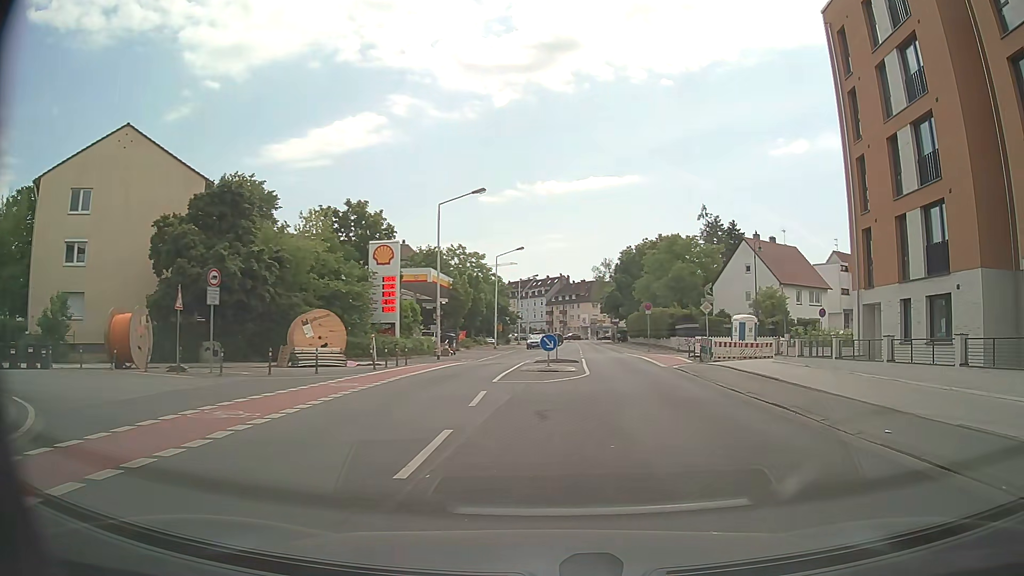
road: secondary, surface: asphalt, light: Day
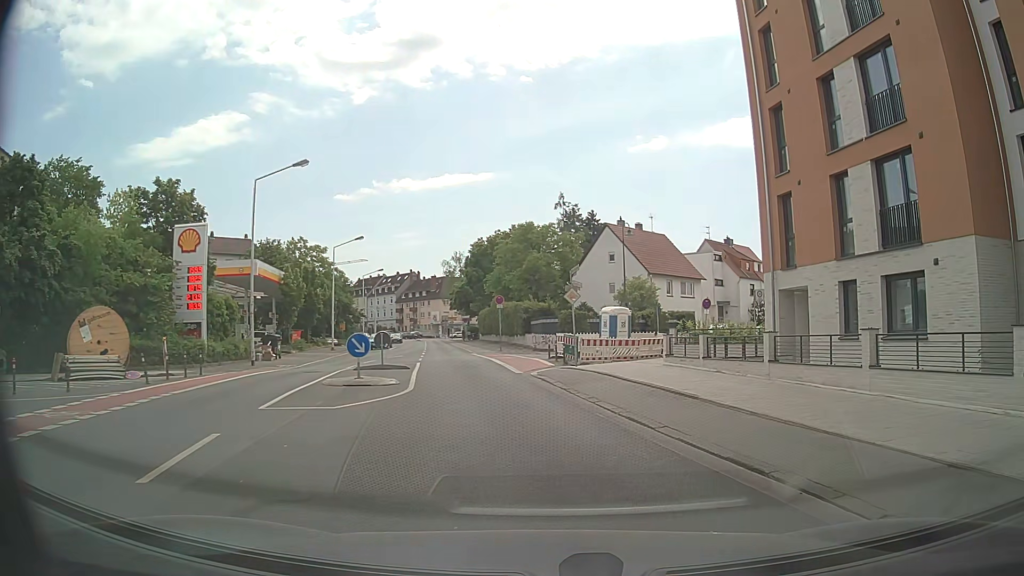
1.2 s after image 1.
(+0.6, +6.4) m; +12°
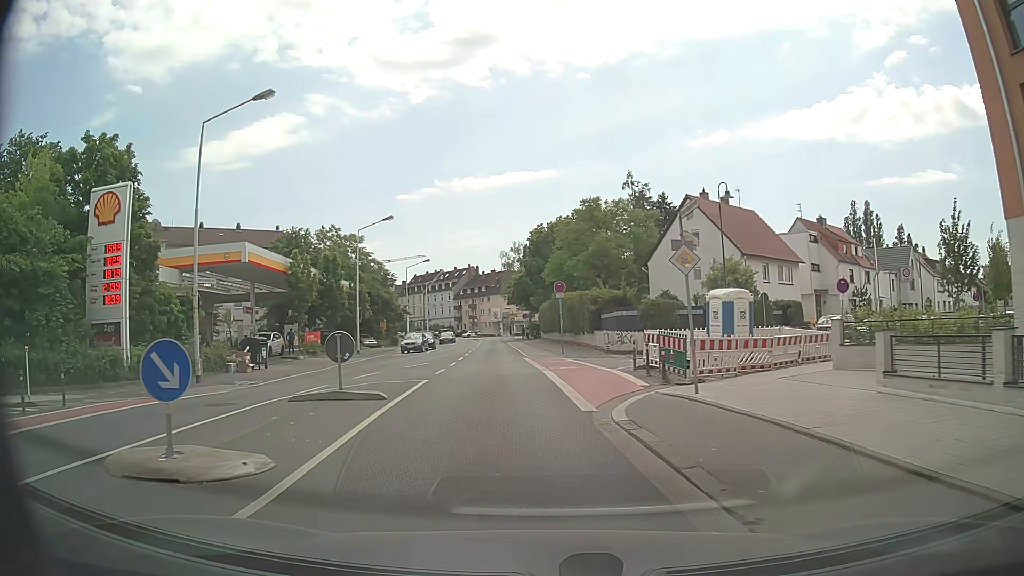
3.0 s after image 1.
(-0.4, +10.9) m; -6°
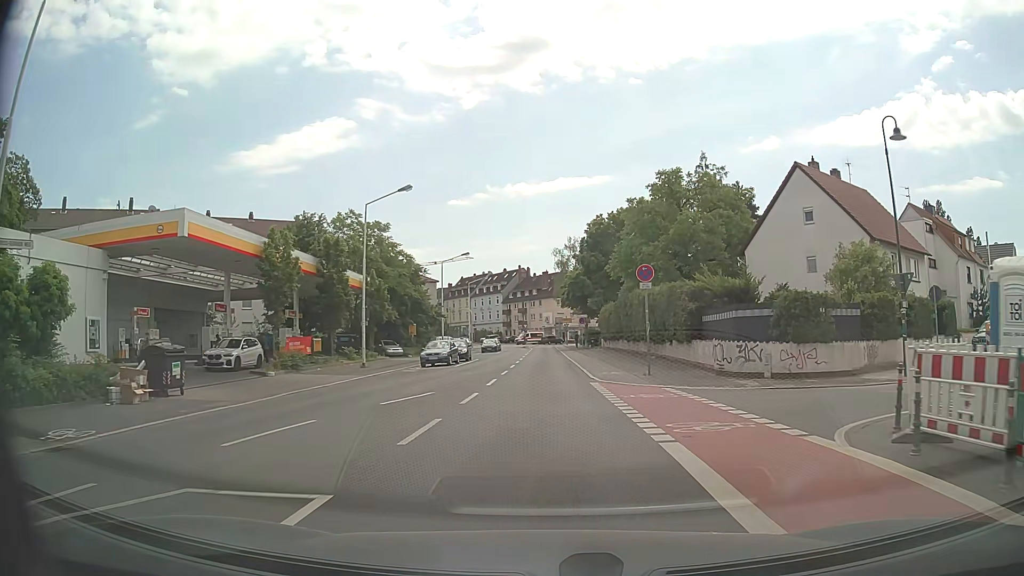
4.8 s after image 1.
(-0.7, +12.4) m; -5°
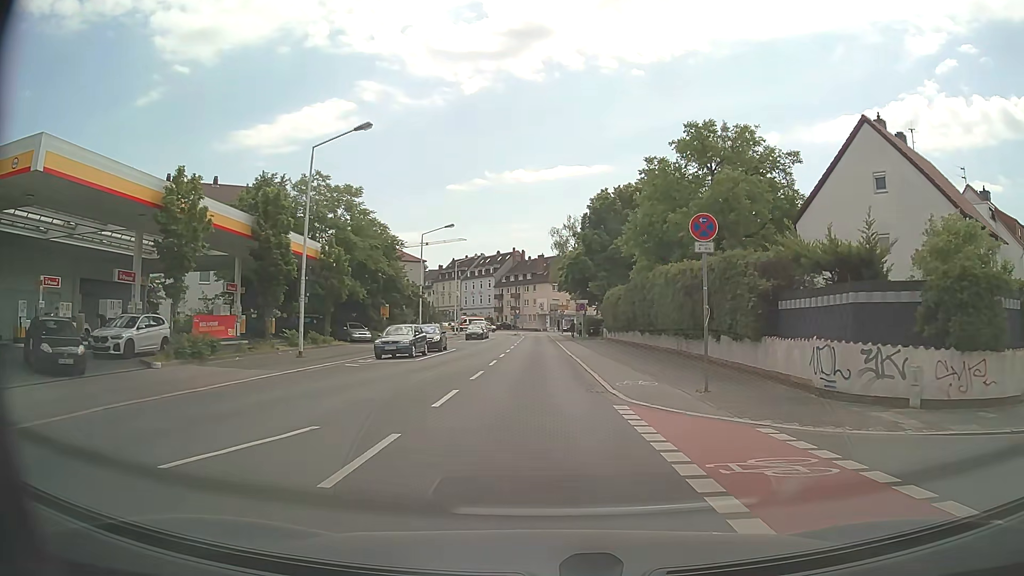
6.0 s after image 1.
(+0.1, +9.0) m; +1°
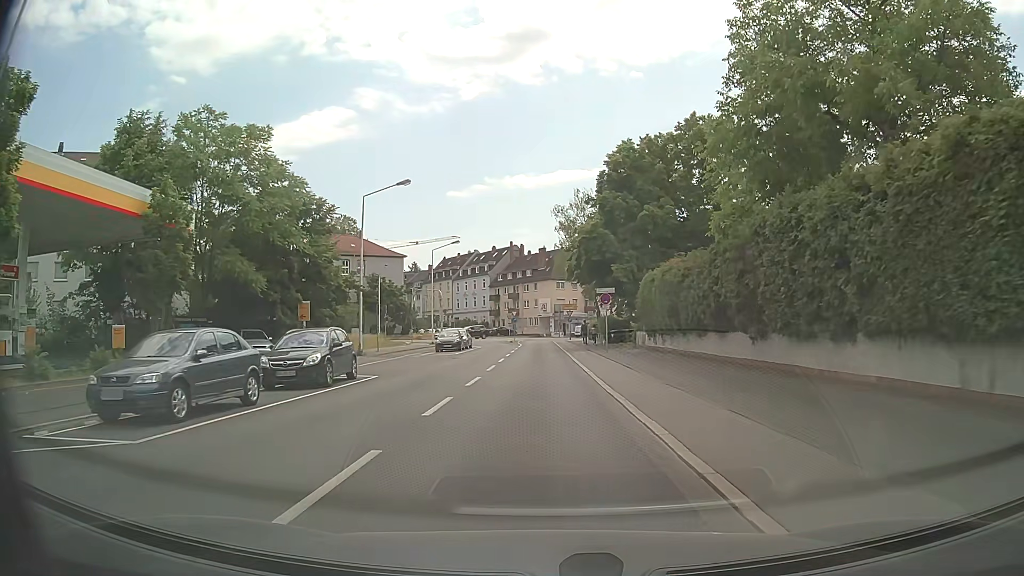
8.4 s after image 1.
(+0.1, +19.3) m; 0°
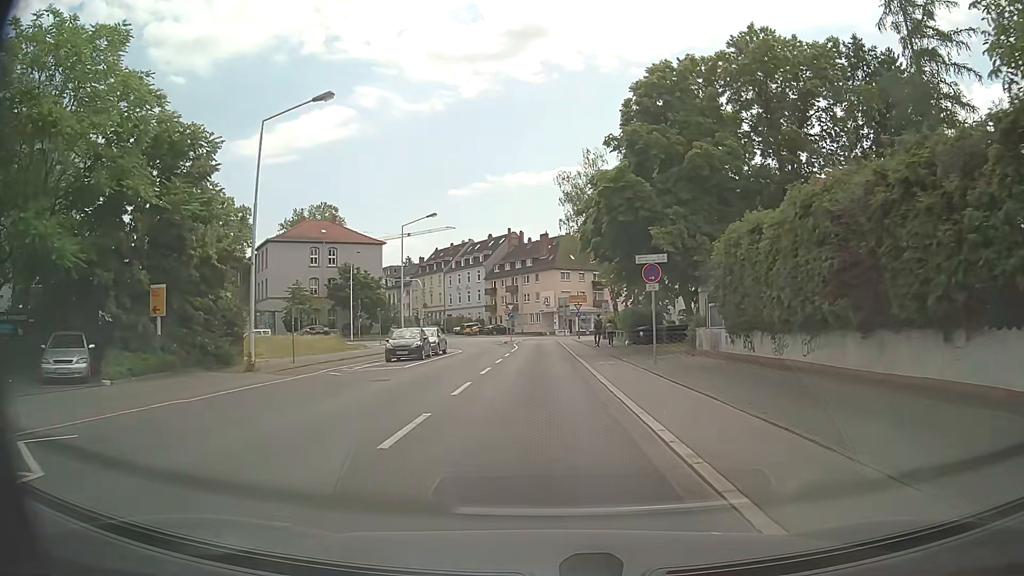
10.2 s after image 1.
(0.0, +14.9) m; 0°
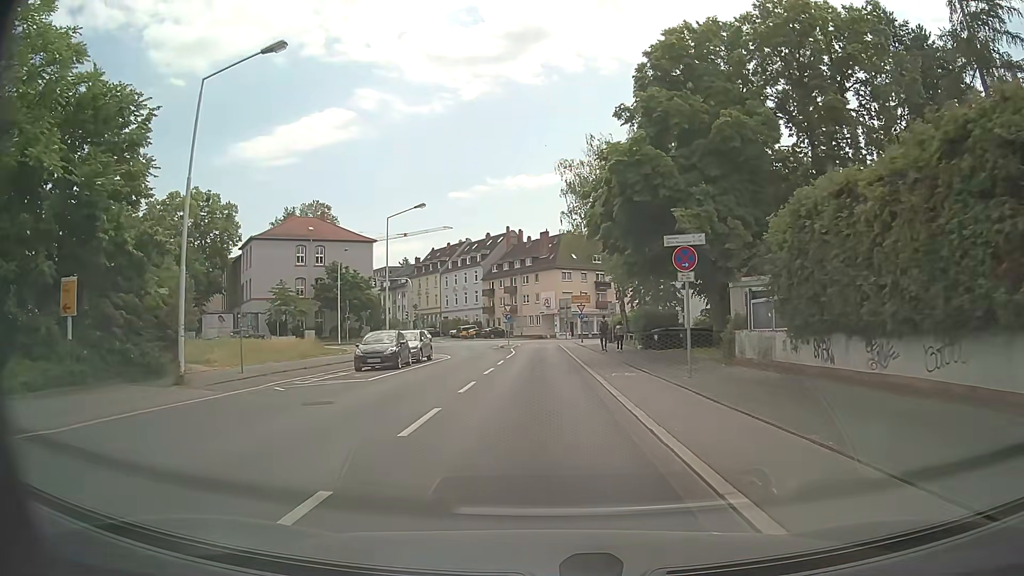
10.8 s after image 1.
(0.0, +5.0) m; 0°
(0, +10) (0, +20) (0, +30) (0, +40) (0, +50) (0, +60) (0, +70) (+5, +79) (+13, +85) (+21, +90) m
